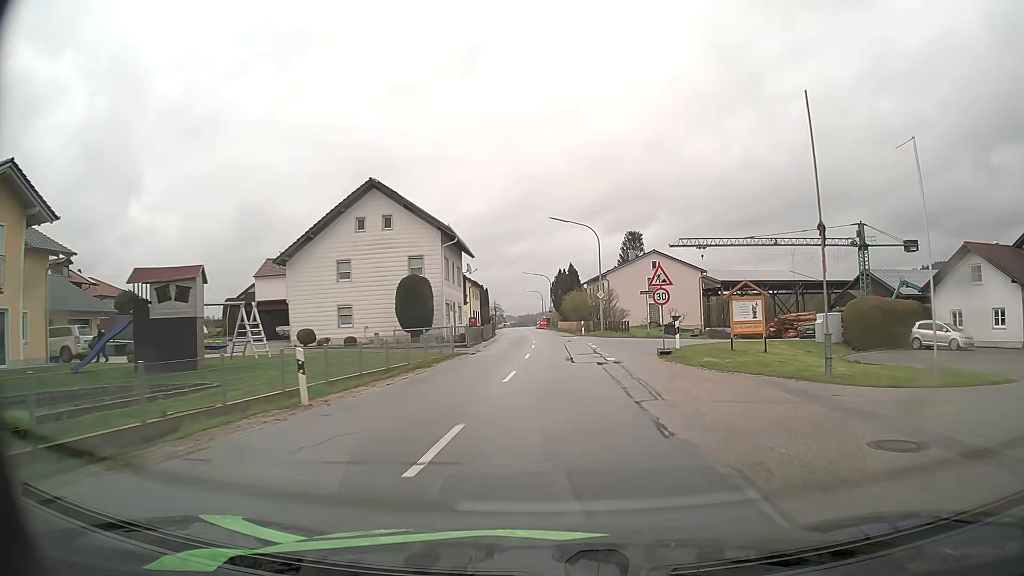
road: secondary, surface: asphalt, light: Day
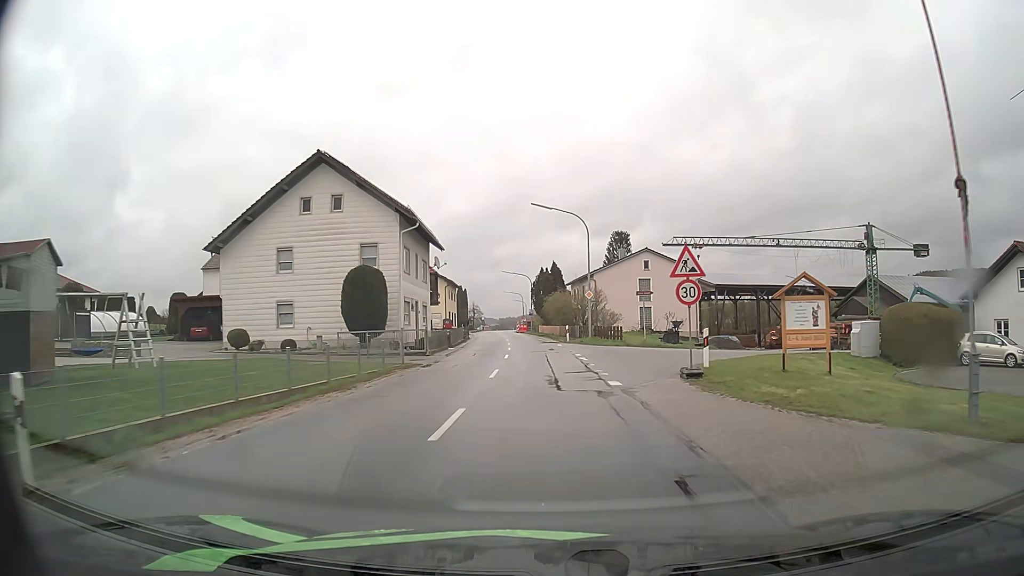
(+0.1, +6.9) m; +2°
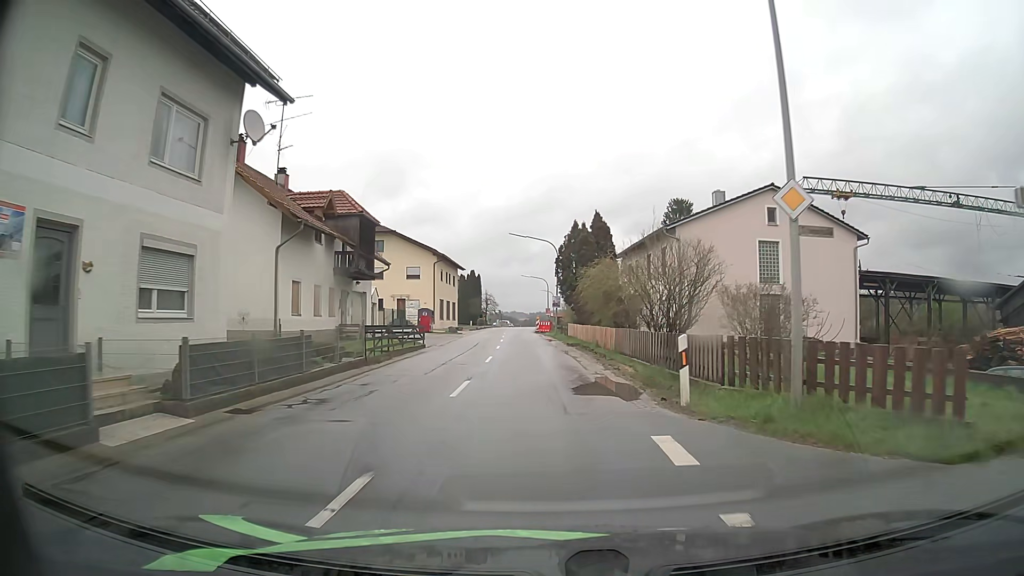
(-0.3, +31.6) m; -3°
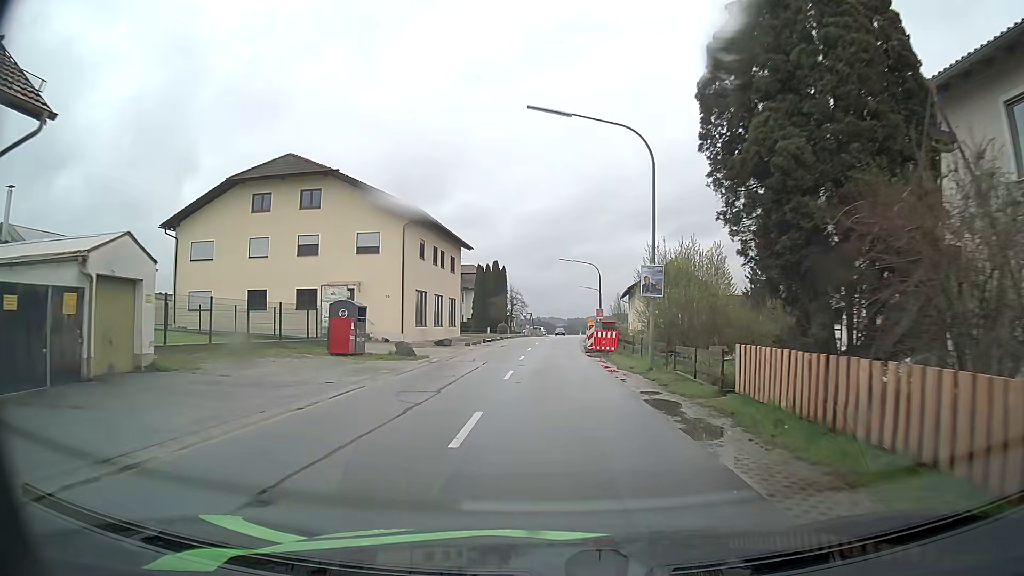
(-1.2, +31.4) m; -3°
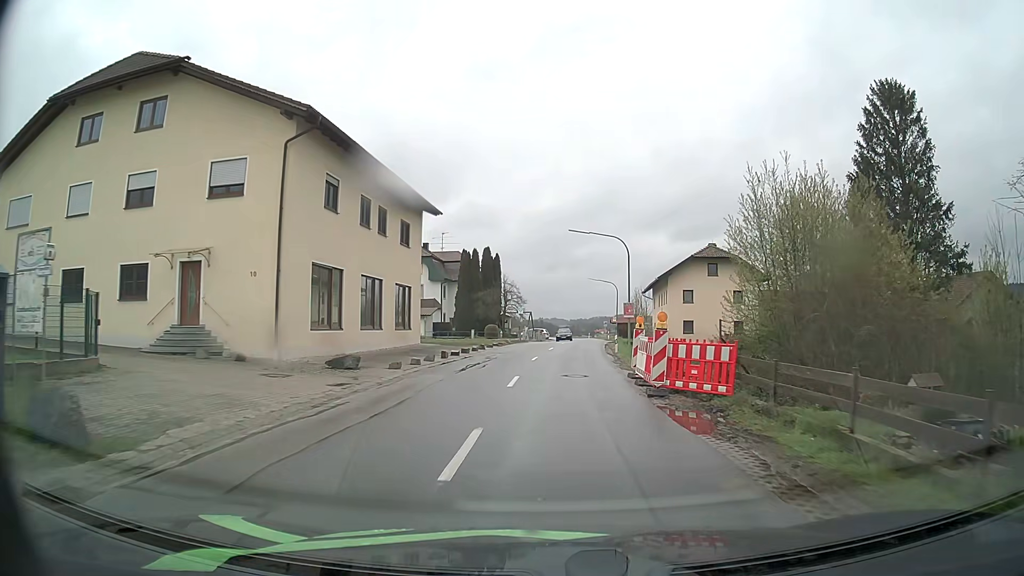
(-0.2, +19.4) m; 0°
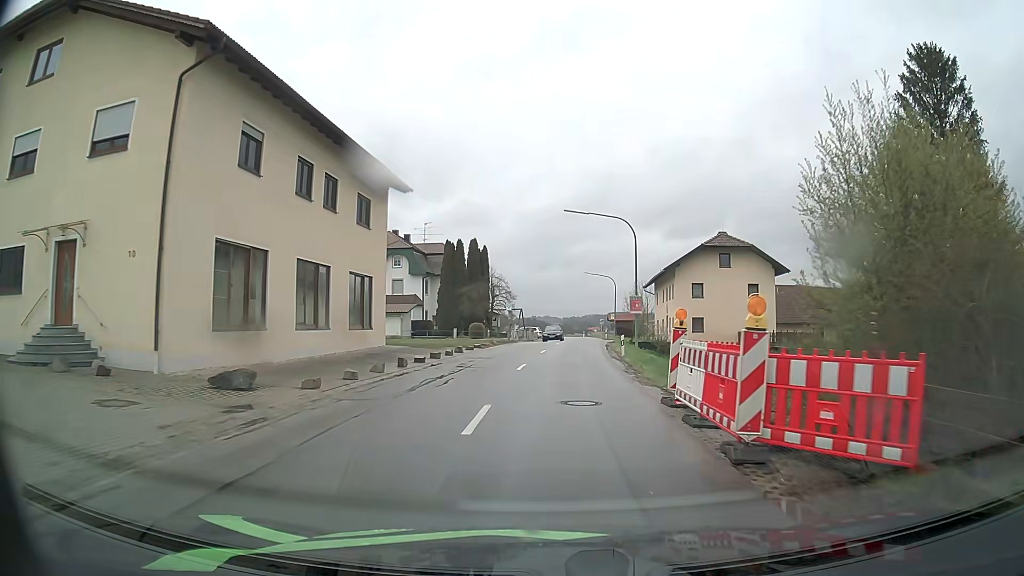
(0.0, +6.6) m; +1°
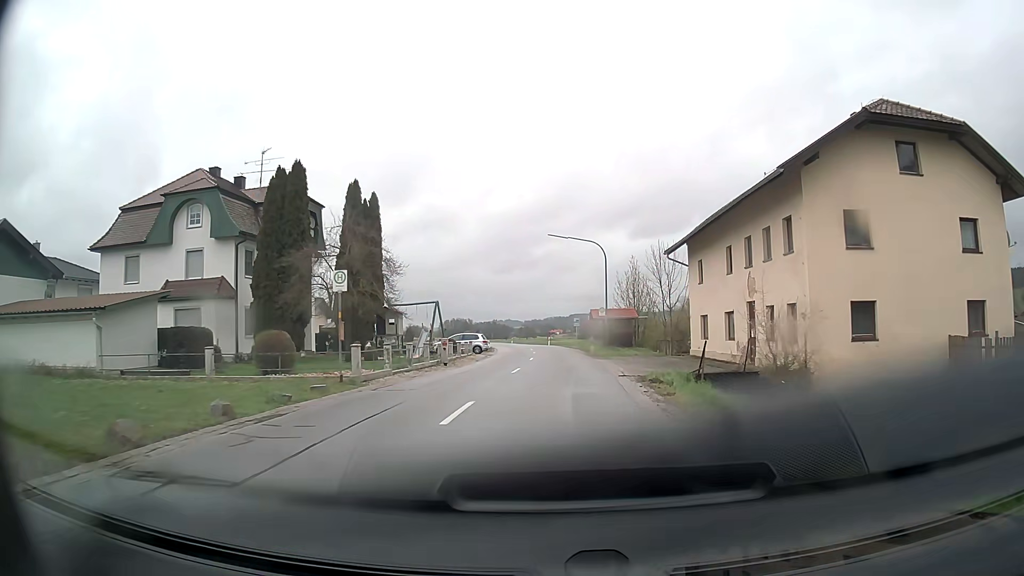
(+1.2, +33.8) m; +3°
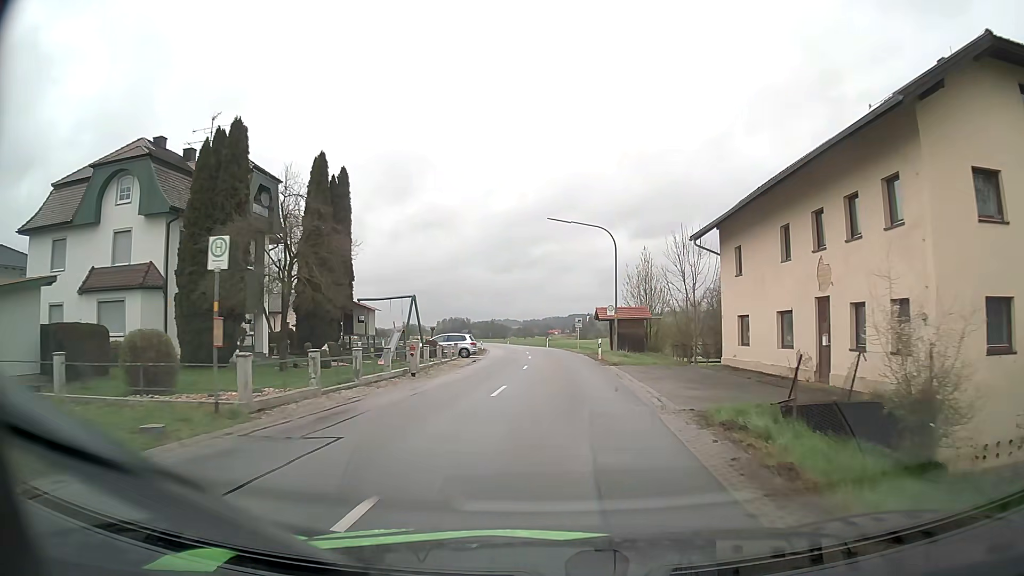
(0.0, +6.9) m; 0°
(0, +10) (0, +20) (0, +30) (0, +40) (0, +50) (-1, +60) (-2, +70) (-3, +80) (-4, +90) (-6, +100) m
